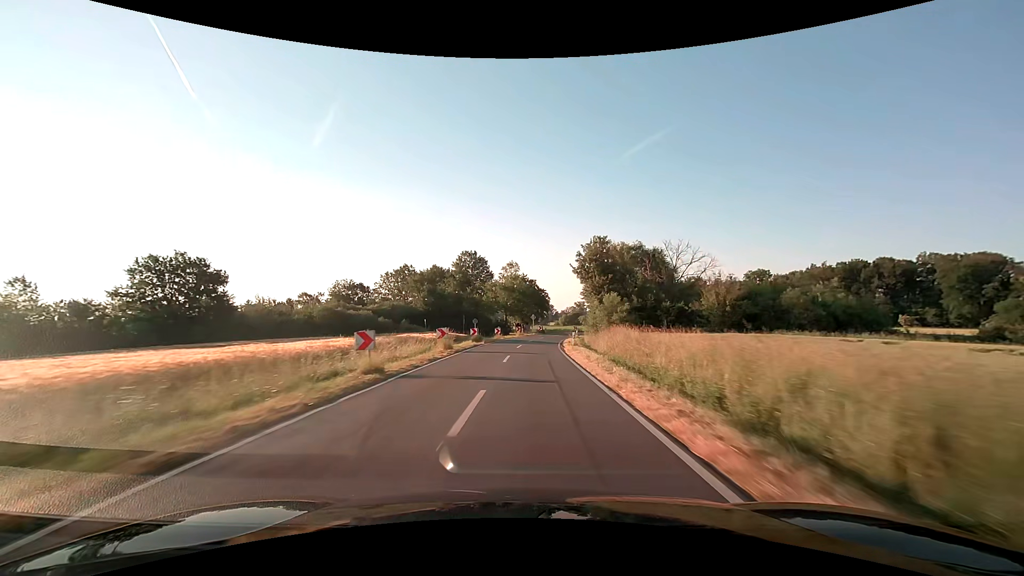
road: secondary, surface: asphalt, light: Day
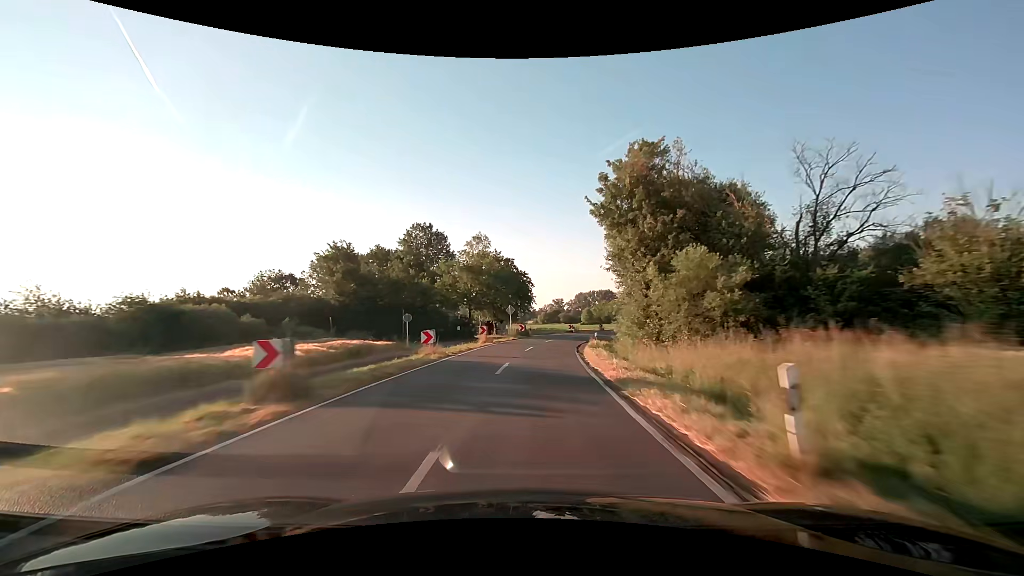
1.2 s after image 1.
(+0.5, +29.0) m; +3°
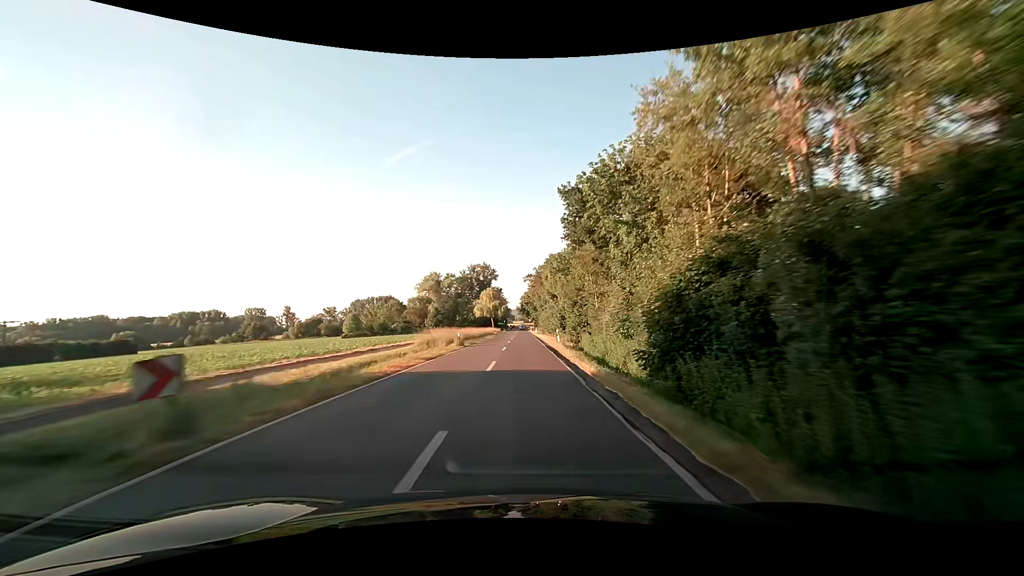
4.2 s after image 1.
(+13.1, +69.2) m; +24°
(0, +10) (0, +20) (0, +30) (0, +40) (0, +50) (0, +60) (0, +70) (0, +80) (0, +90) (0, +100) m
